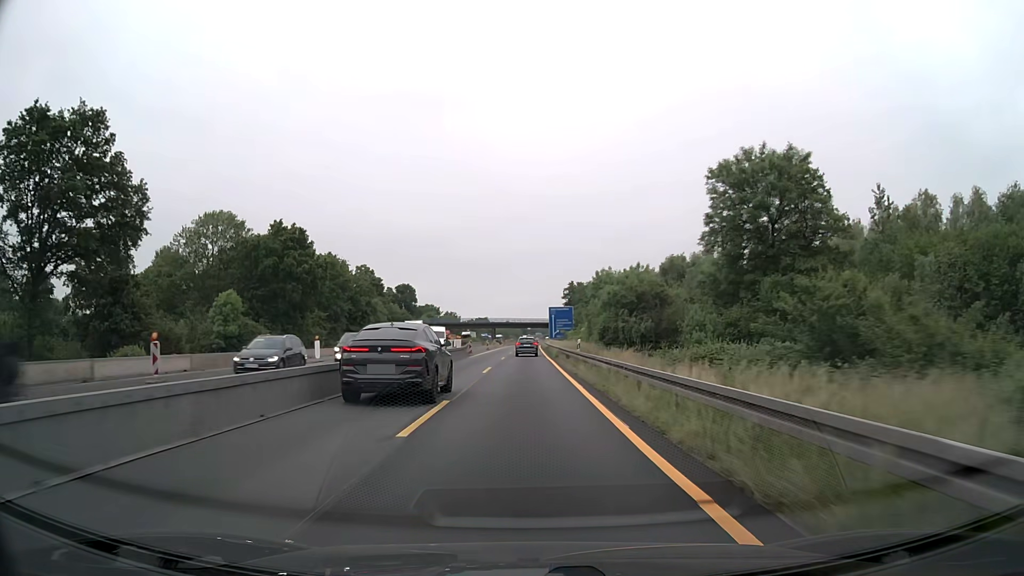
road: motorway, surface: asphalt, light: Day
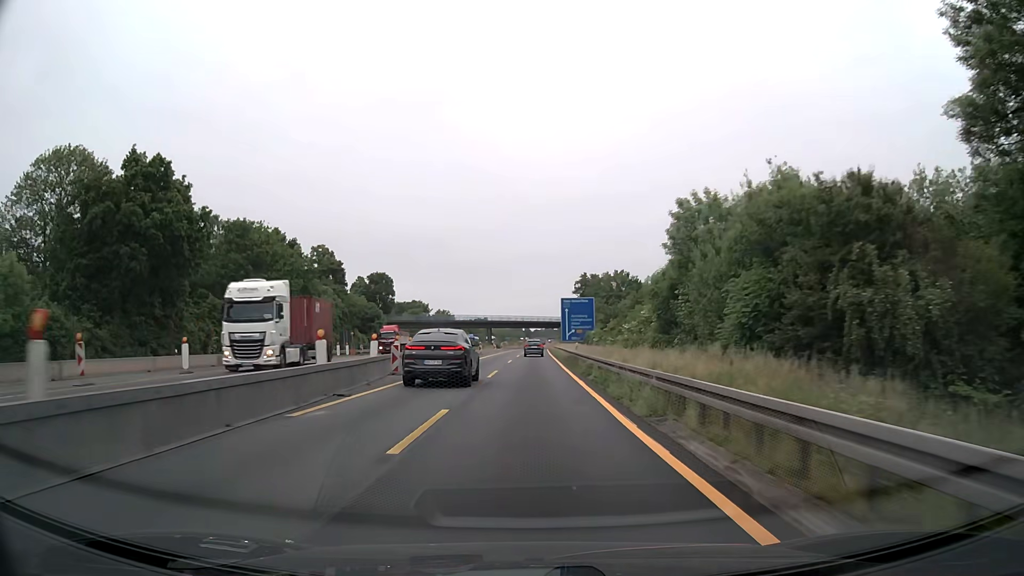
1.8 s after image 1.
(-0.1, +37.5) m; 0°
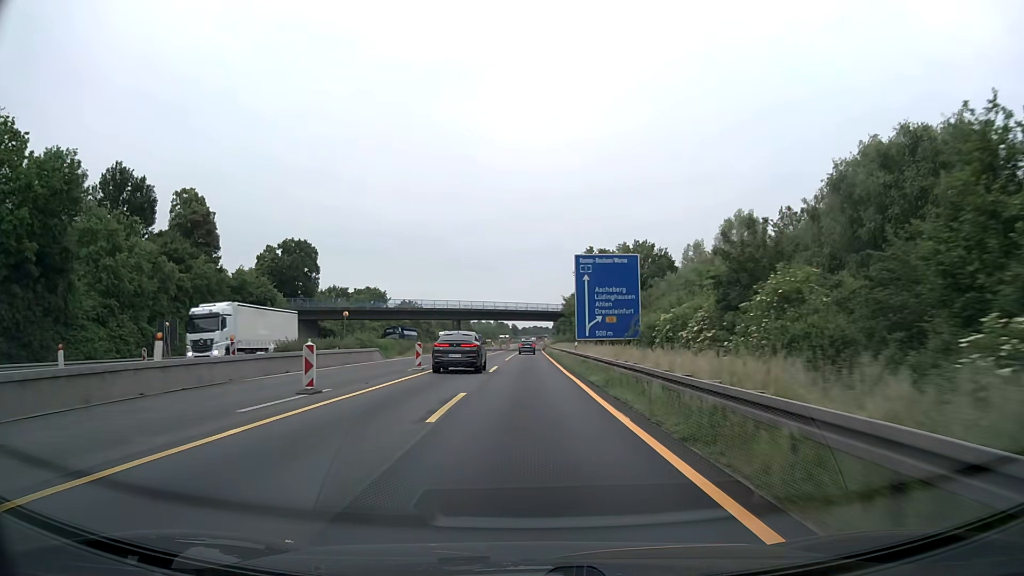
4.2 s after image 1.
(+0.5, +49.9) m; +1°
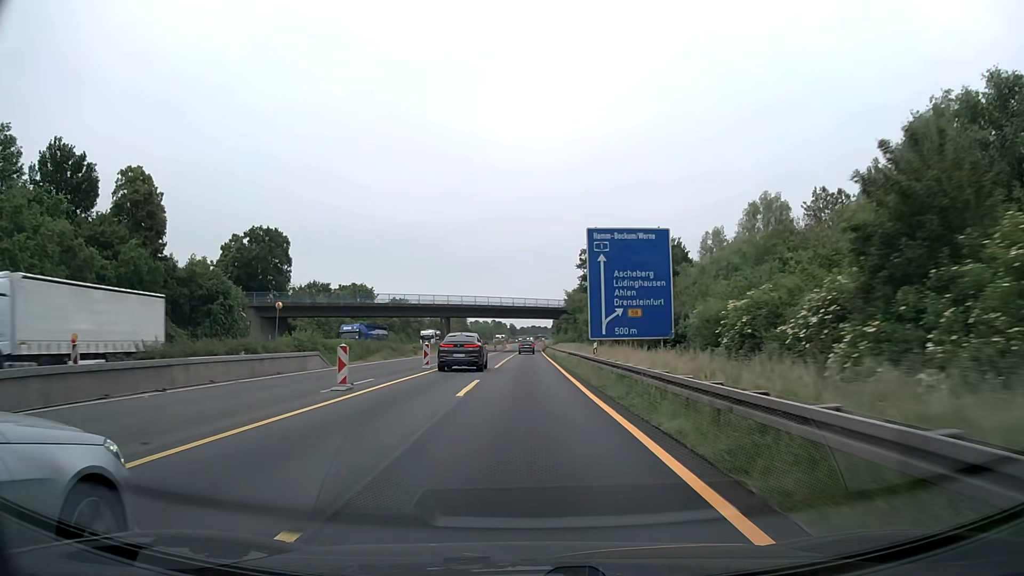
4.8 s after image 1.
(+0.1, +12.5) m; 0°
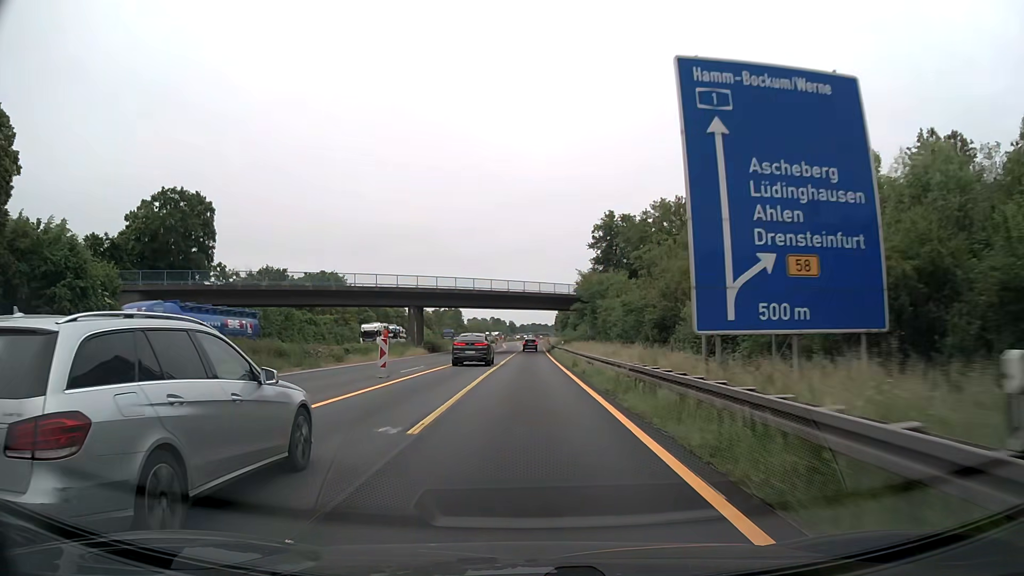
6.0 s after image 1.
(0.0, +25.0) m; 0°
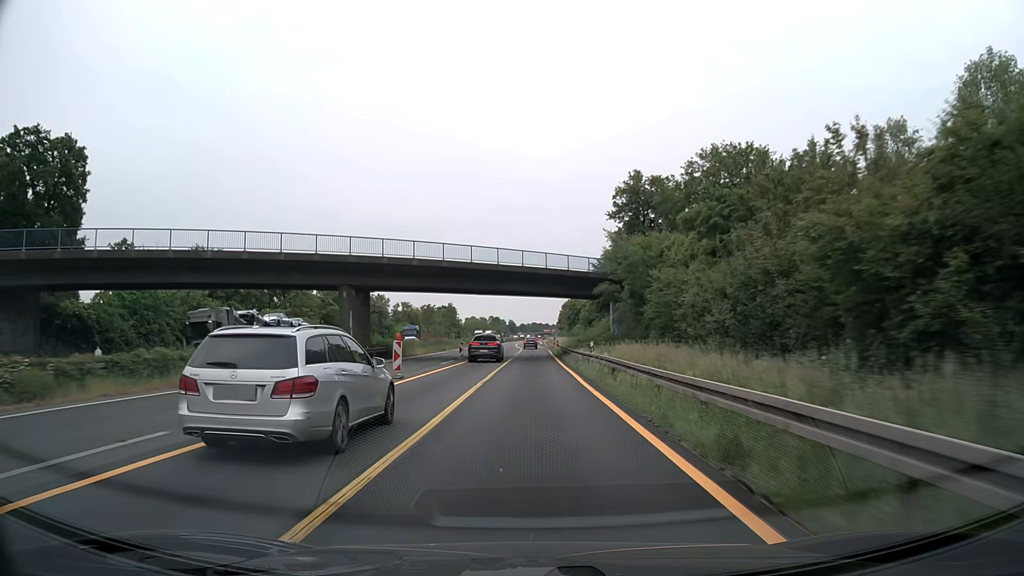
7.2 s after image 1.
(0.0, +25.1) m; 0°
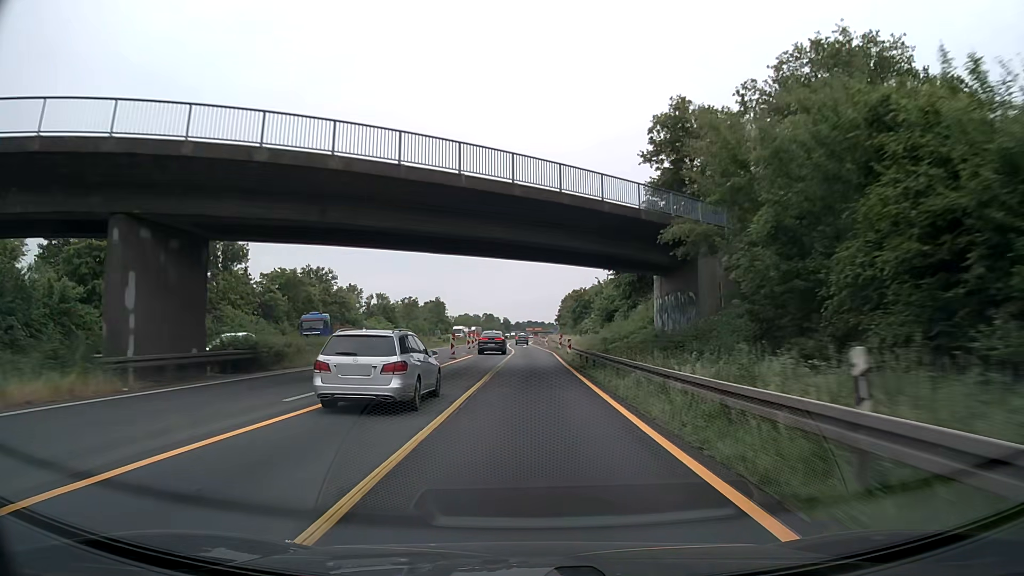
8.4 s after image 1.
(-0.1, +25.1) m; 0°
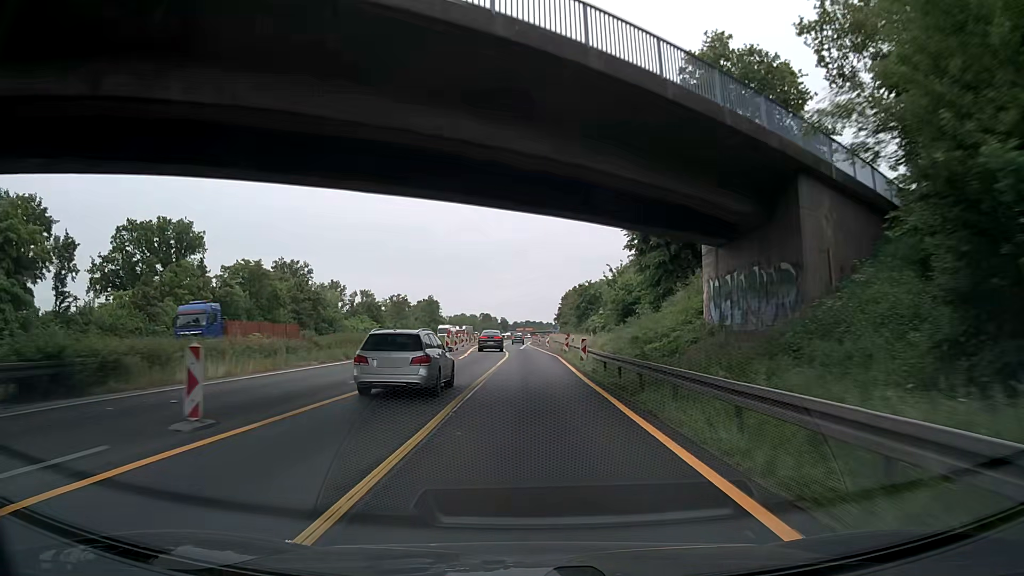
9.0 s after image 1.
(0.0, +12.6) m; 0°
(0, +10) (0, +20) (0, +30) (0, +40) (0, +50) (0, +60) (-1, +70) (-1, +80) (-1, +90) (-1, +100) m
